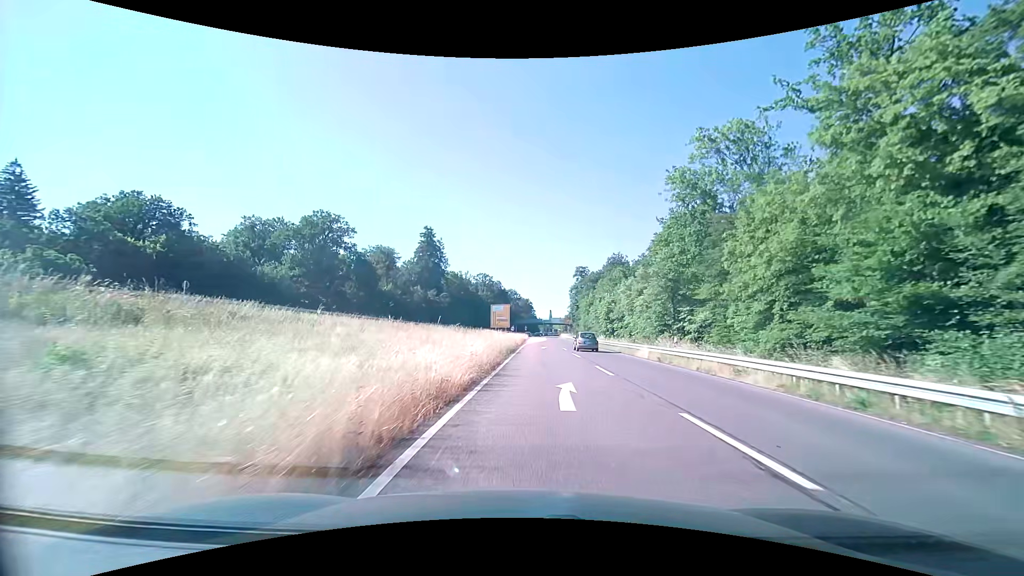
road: trunk_link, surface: asphalt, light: Day
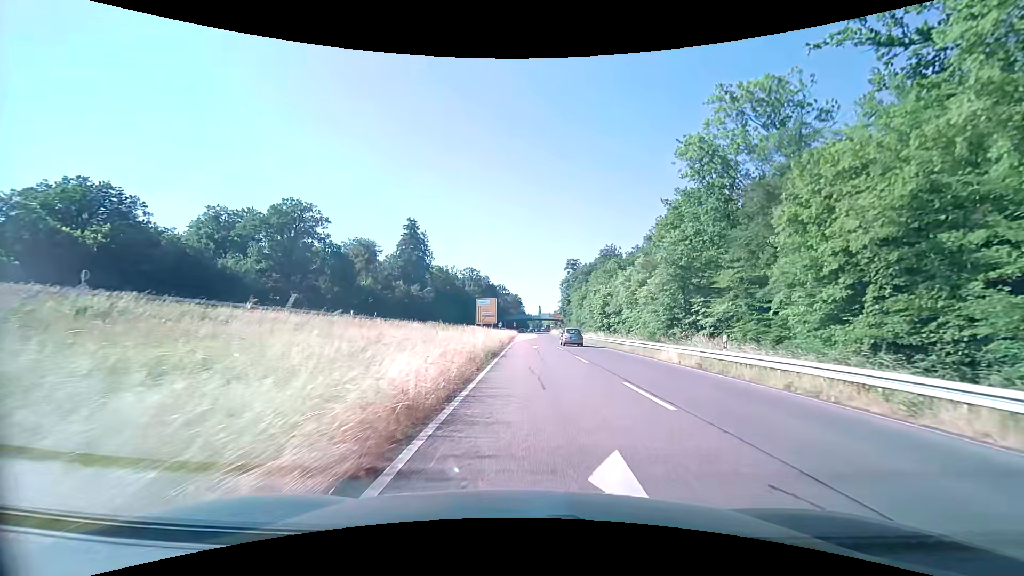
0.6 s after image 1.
(0.0, +7.9) m; +1°
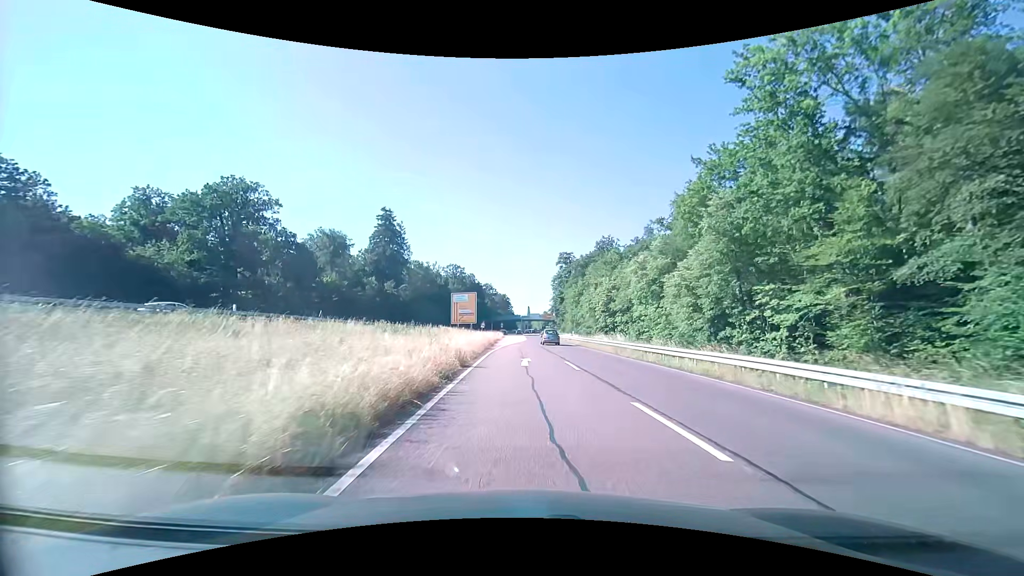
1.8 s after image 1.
(+0.2, +15.4) m; +1°
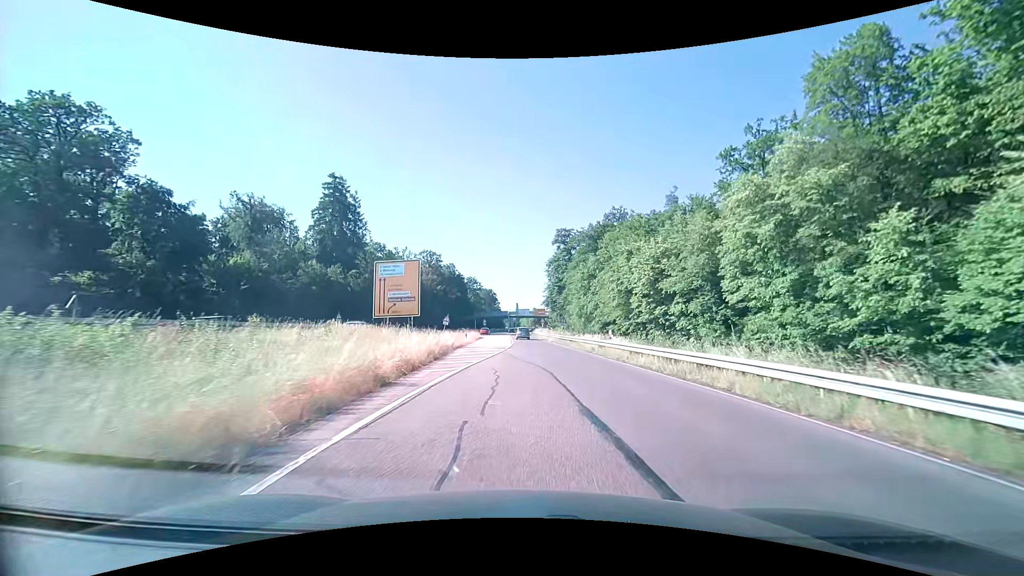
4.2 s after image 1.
(+0.1, +30.1) m; 0°
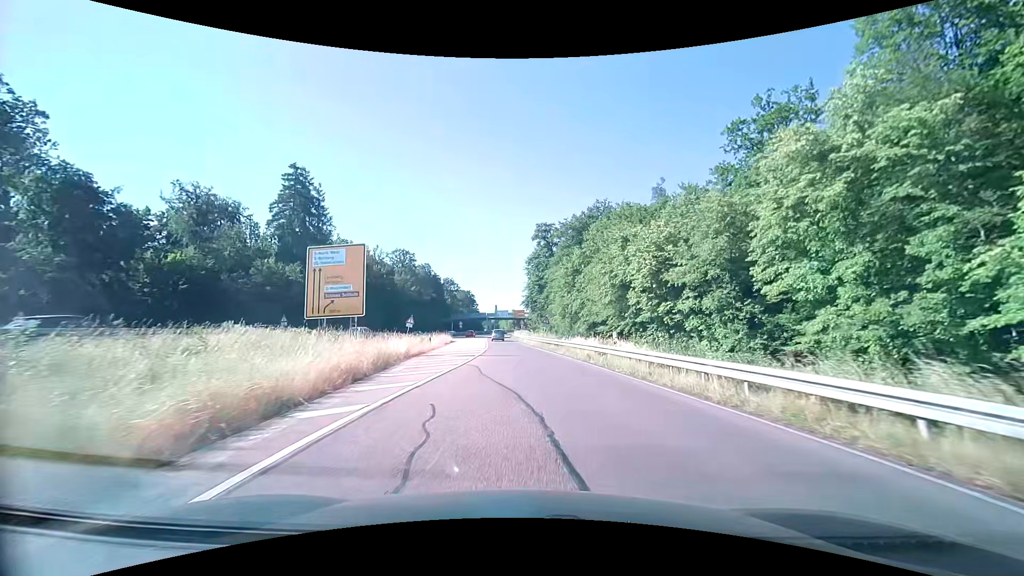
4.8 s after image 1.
(+0.2, +7.5) m; +3°
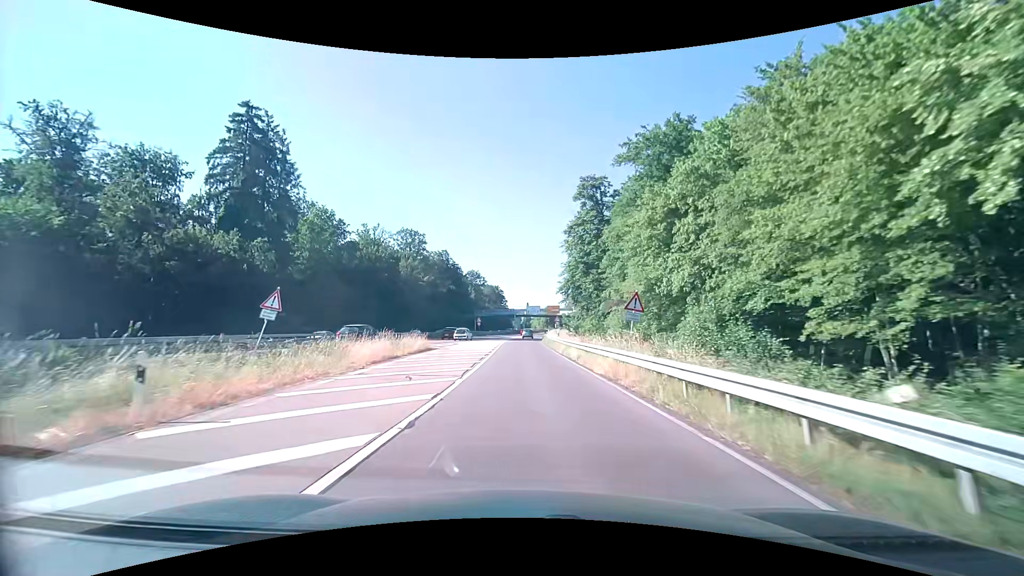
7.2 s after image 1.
(-0.5, +30.3) m; -3°
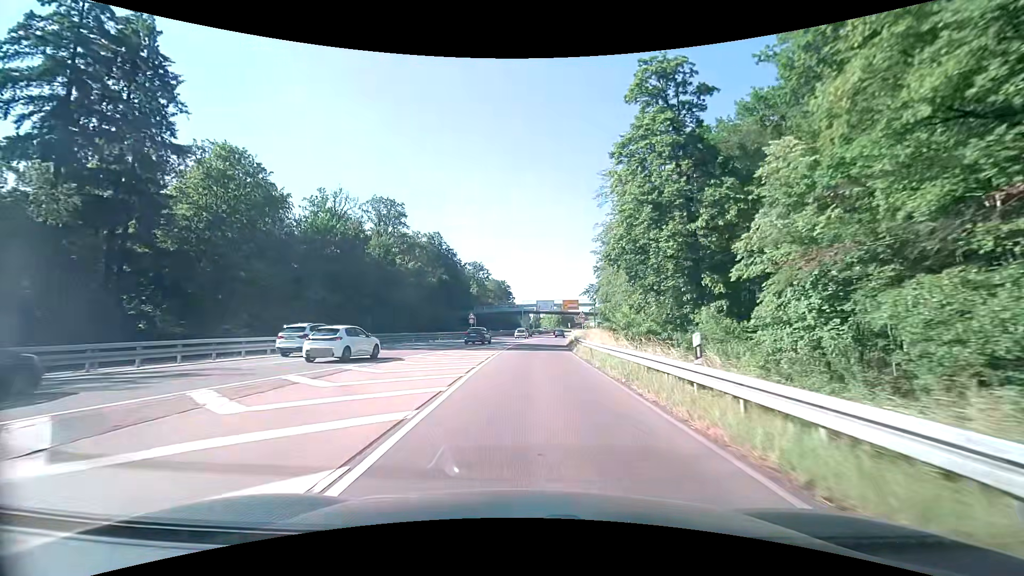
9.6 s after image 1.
(-0.5, +30.7) m; -1°
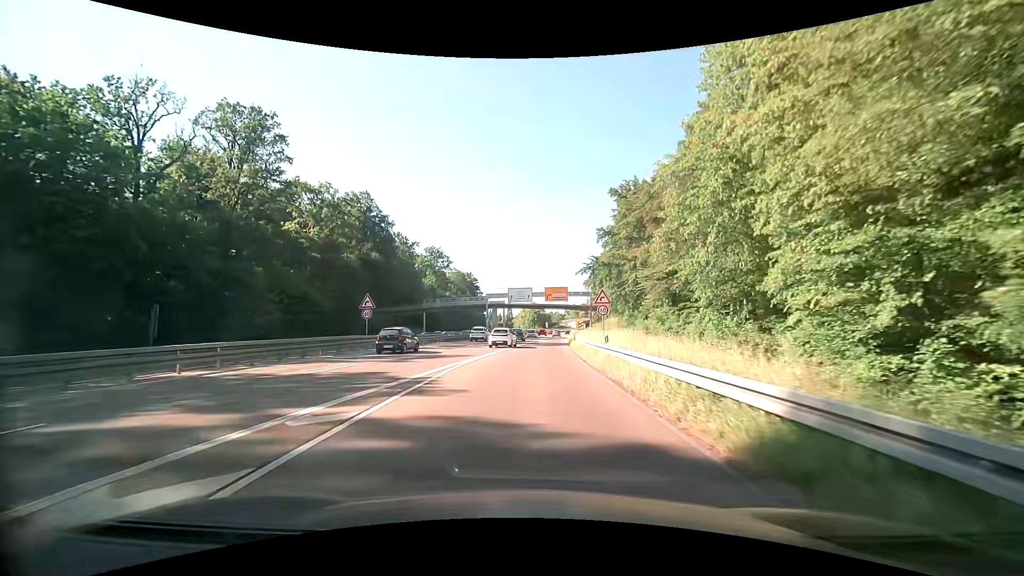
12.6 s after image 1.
(+1.1, +39.6) m; +4°
(0, +10) (0, +20) (0, +30) (+1, +40) (+2, +50) (+2, +60) (+3, +70) (+4, +80) (+4, +90) (+5, +100) m
